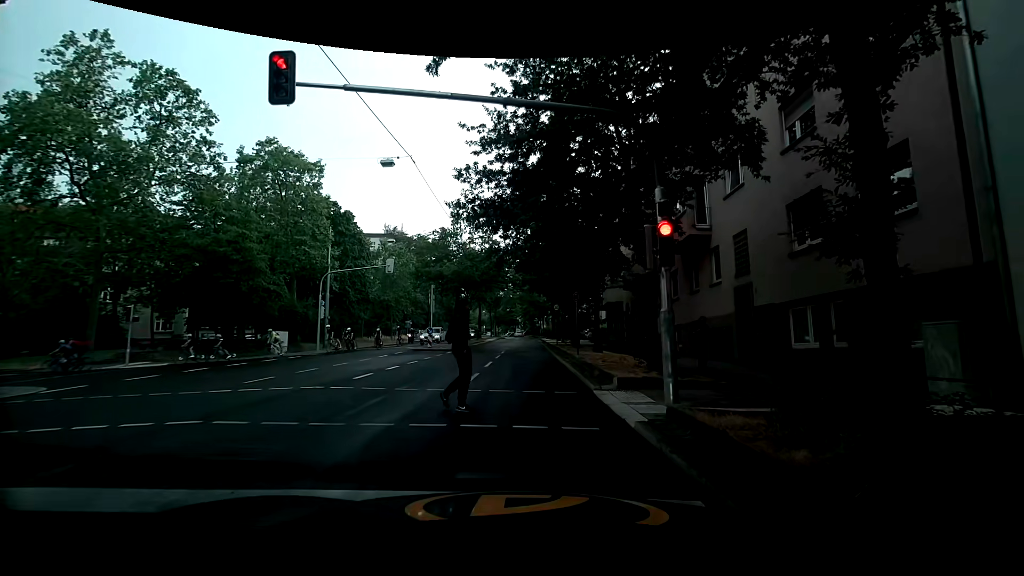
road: secondary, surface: asphalt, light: Day
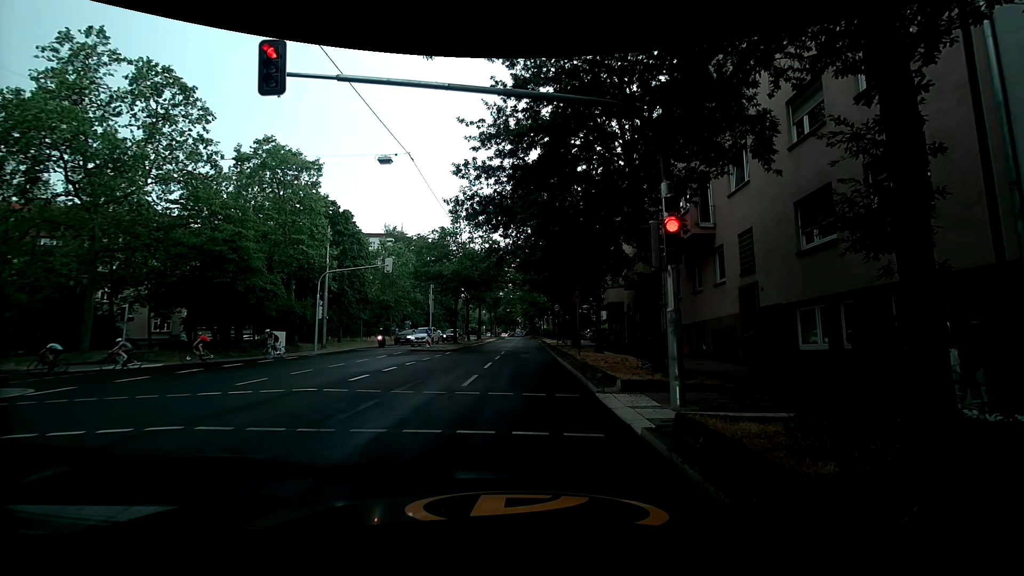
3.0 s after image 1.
(0.0, +0.4) m; 0°
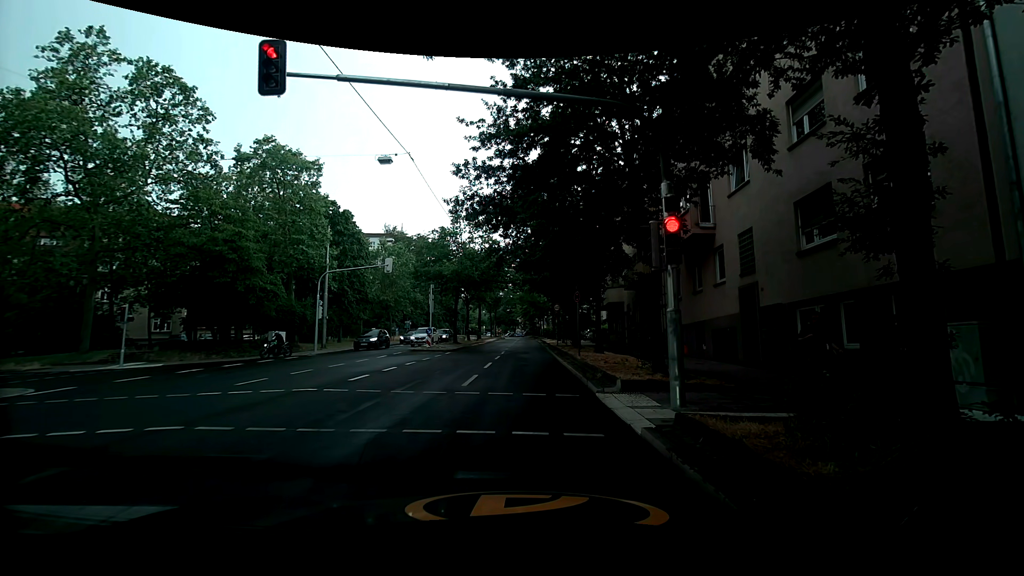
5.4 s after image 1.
(0.0, 0.0) m; 0°
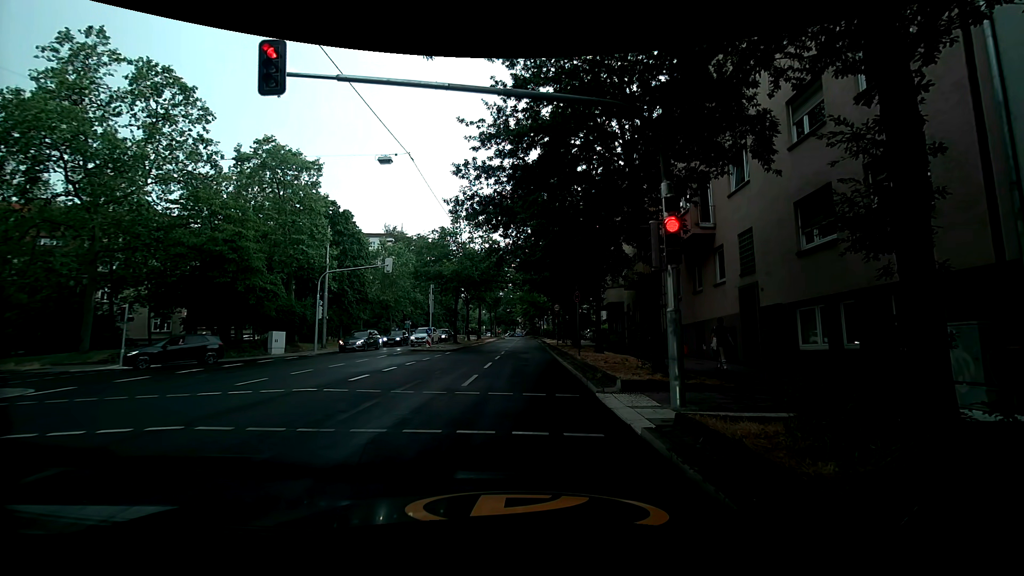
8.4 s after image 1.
(0.0, 0.0) m; 0°
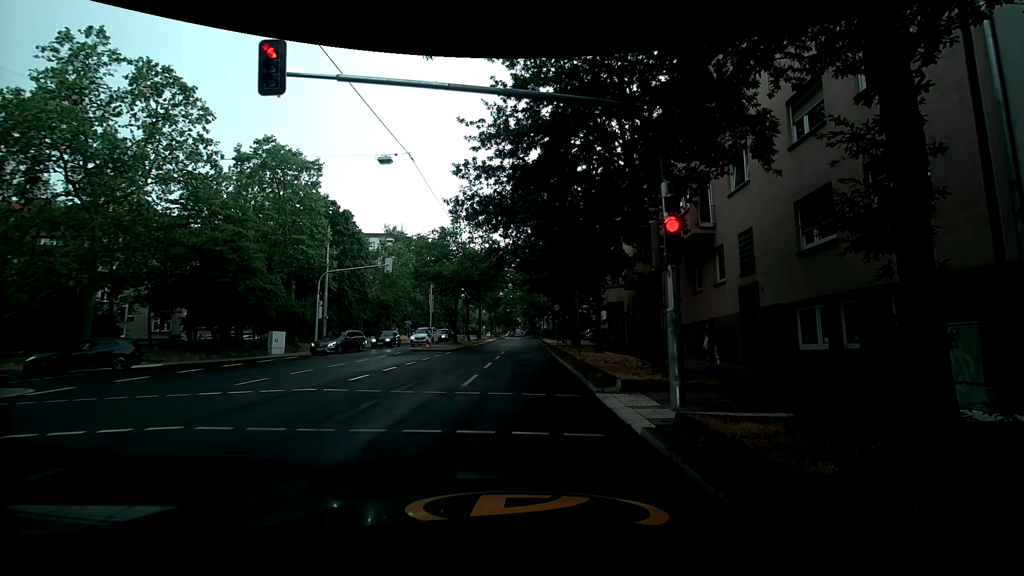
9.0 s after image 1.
(0.0, 0.0) m; 0°
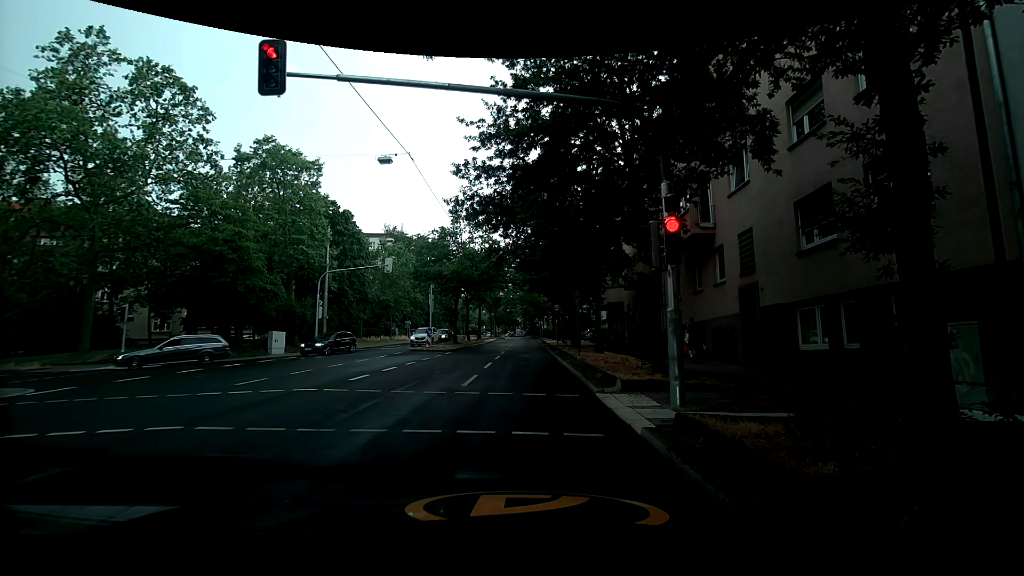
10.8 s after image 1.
(0.0, 0.0) m; 0°
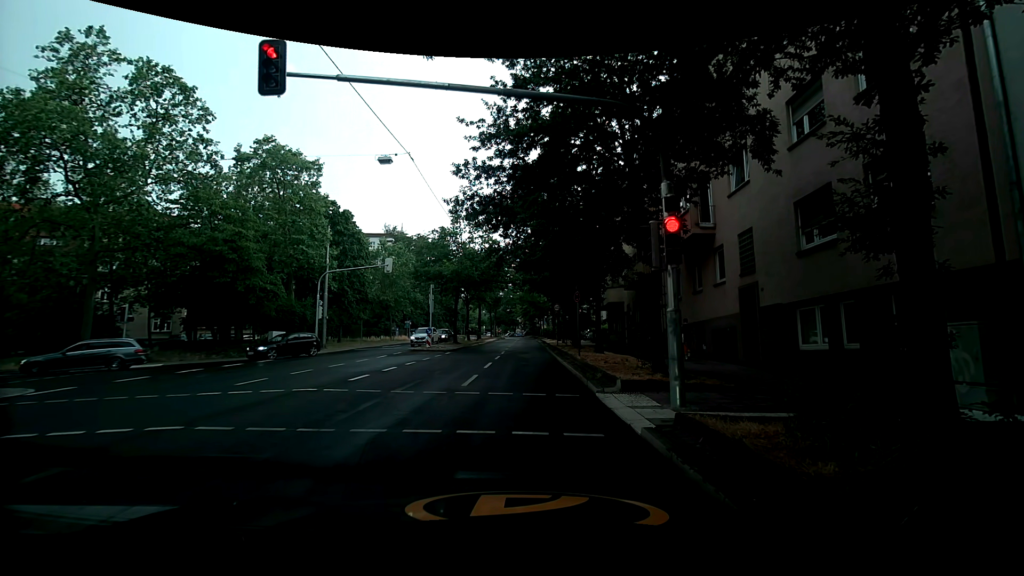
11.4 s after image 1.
(0.0, 0.0) m; 0°
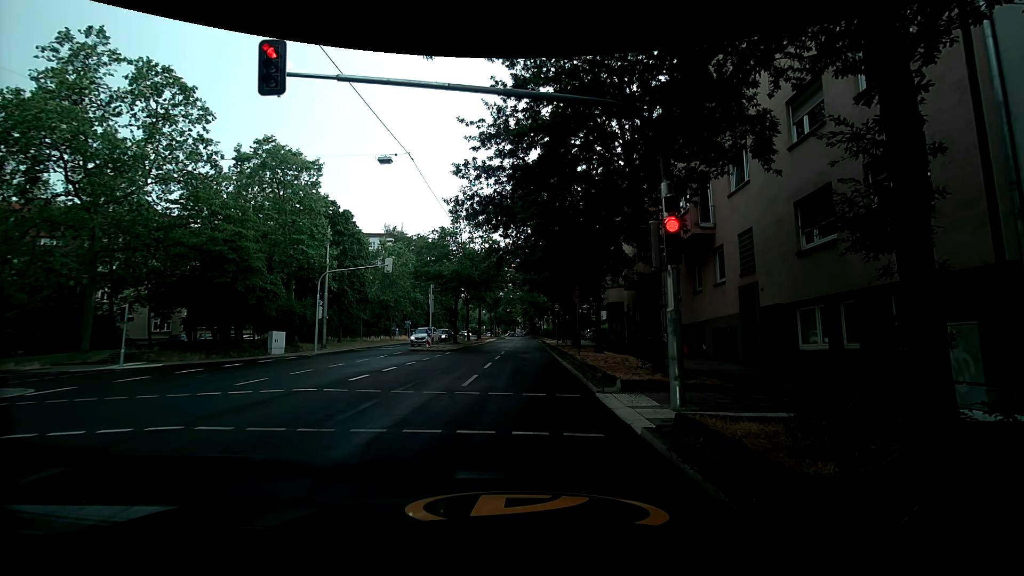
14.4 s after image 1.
(0.0, 0.0) m; 0°
